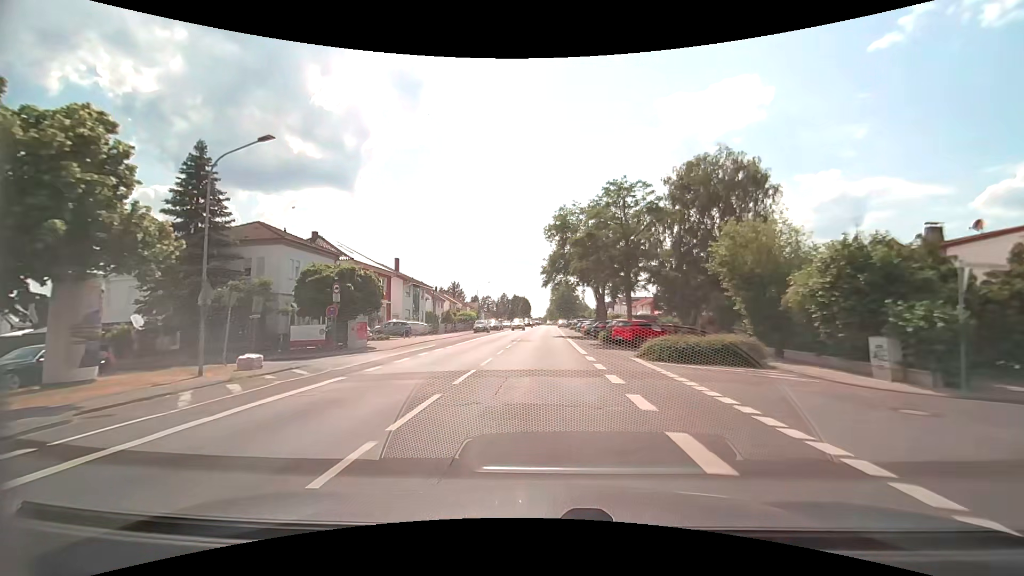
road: secondary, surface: asphalt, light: Day
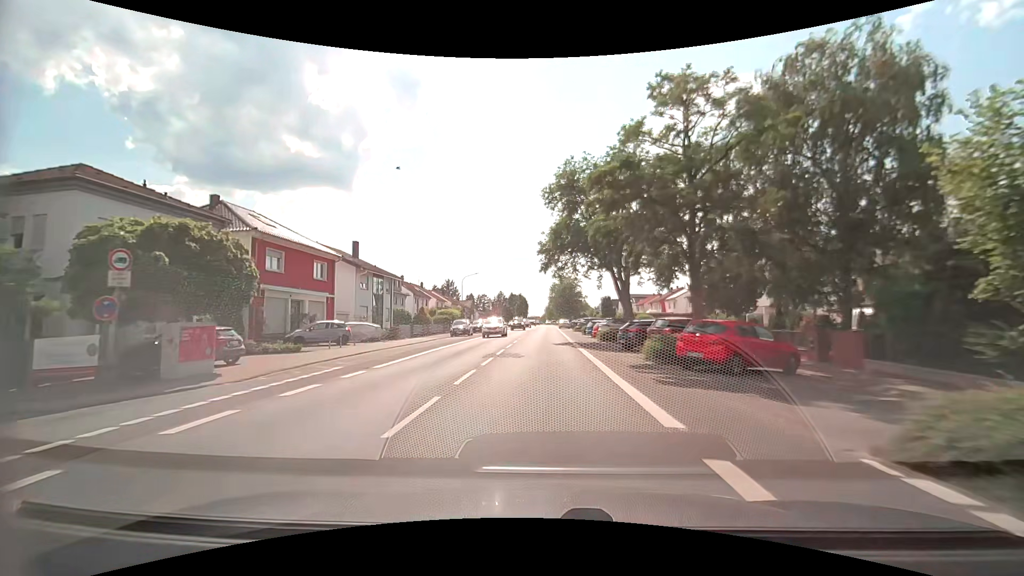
(0.0, +14.0) m; 0°
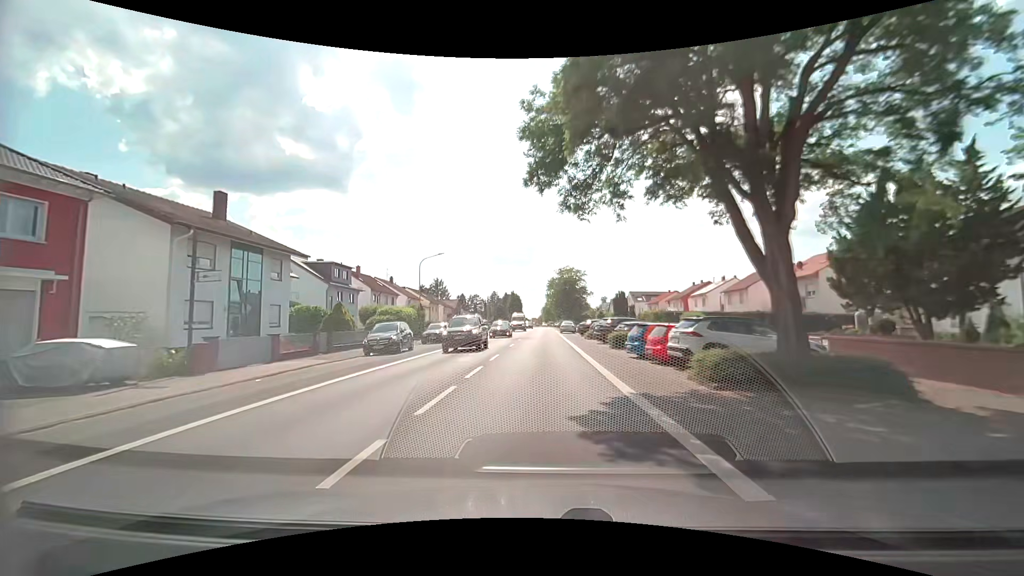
(+0.1, +21.3) m; +1°
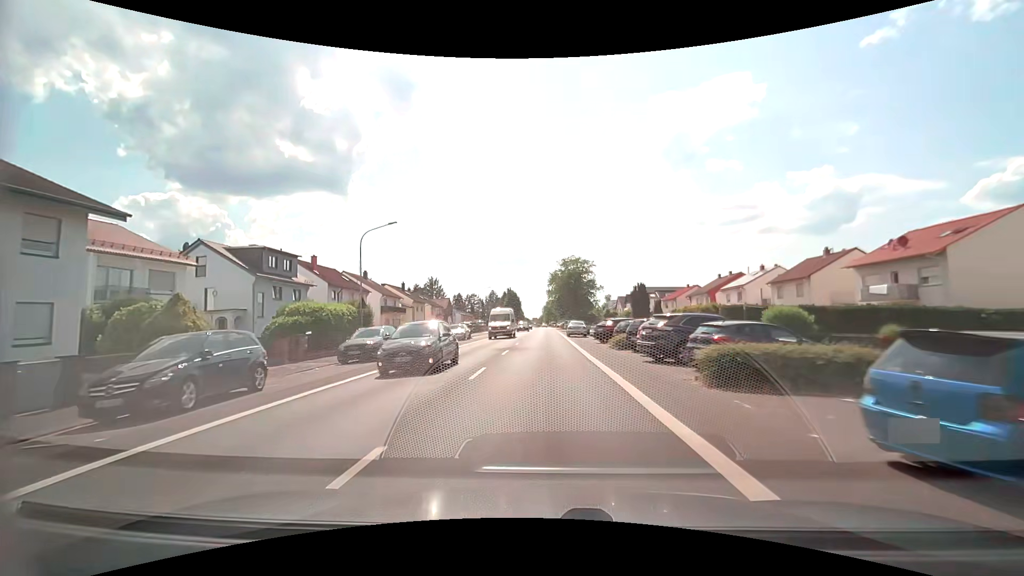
(-0.1, +14.8) m; 0°
(0, +10) (0, +20) (0, +30) (0, +40) (0, +50) (0, +60) (0, +70) (0, +80) (0, +90) (0, +100) m
